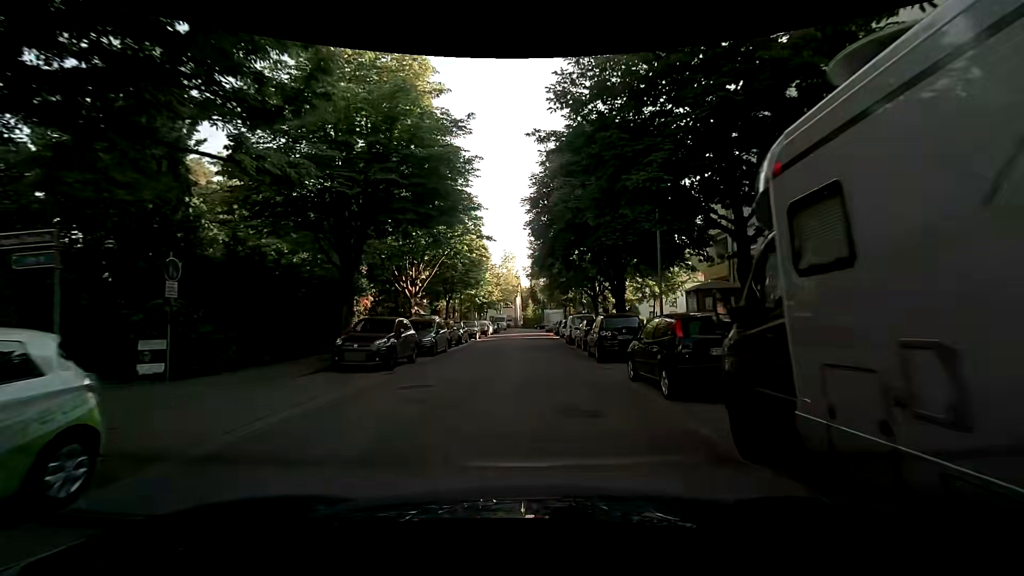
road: residential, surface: asphalt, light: Day
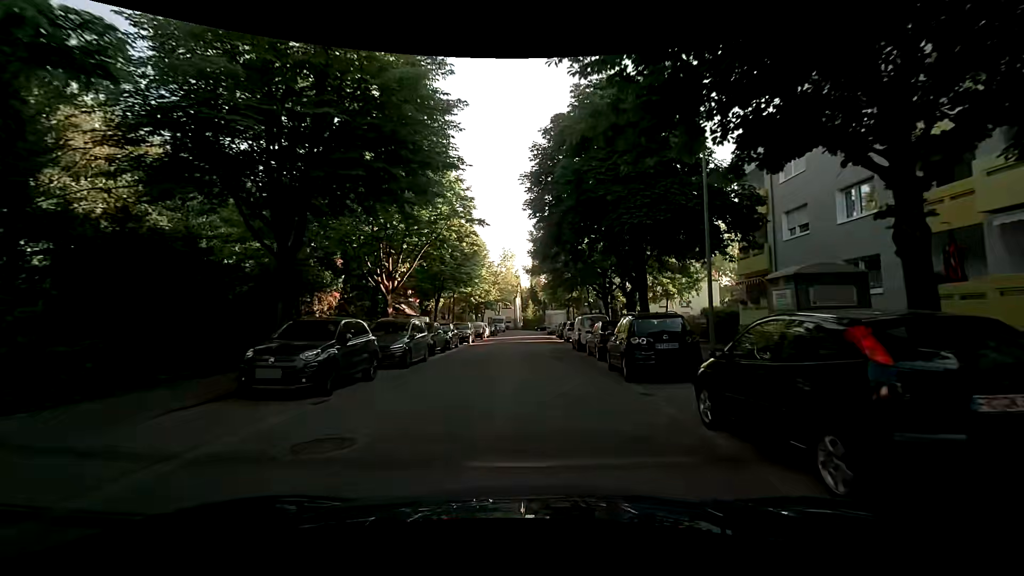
(0.0, +4.8) m; -2°
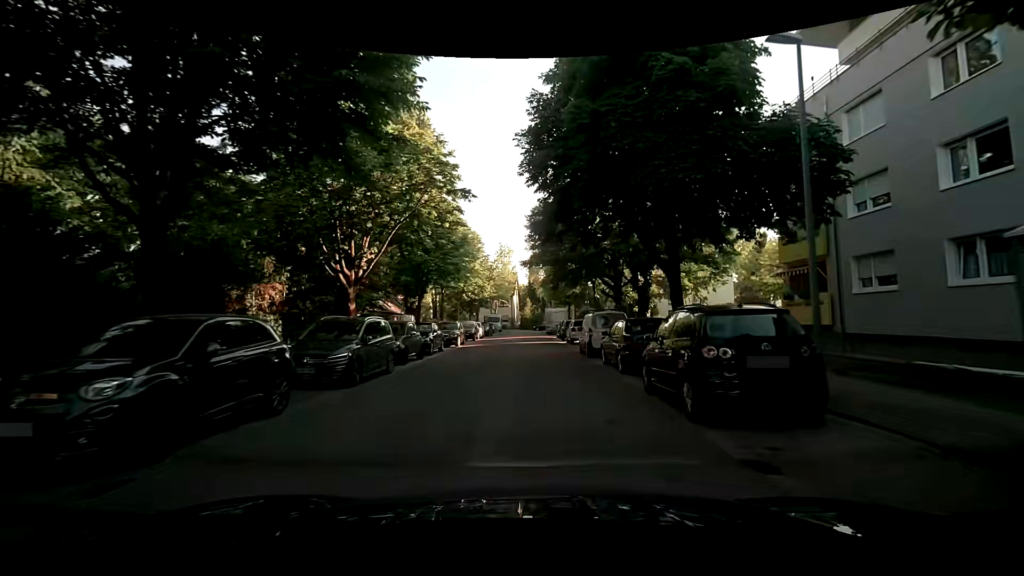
(+0.1, +4.8) m; +1°
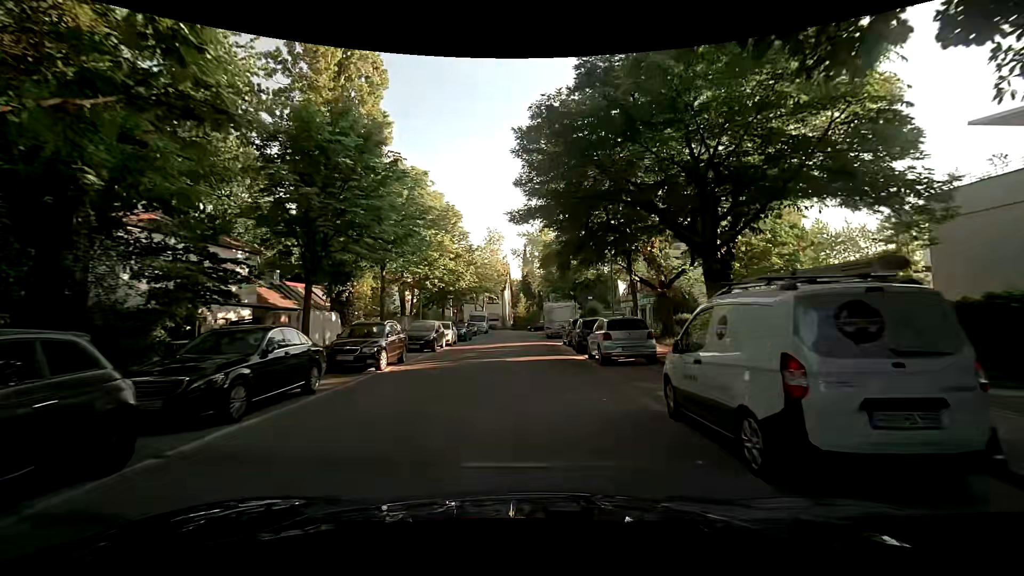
(+0.4, +14.4) m; +2°
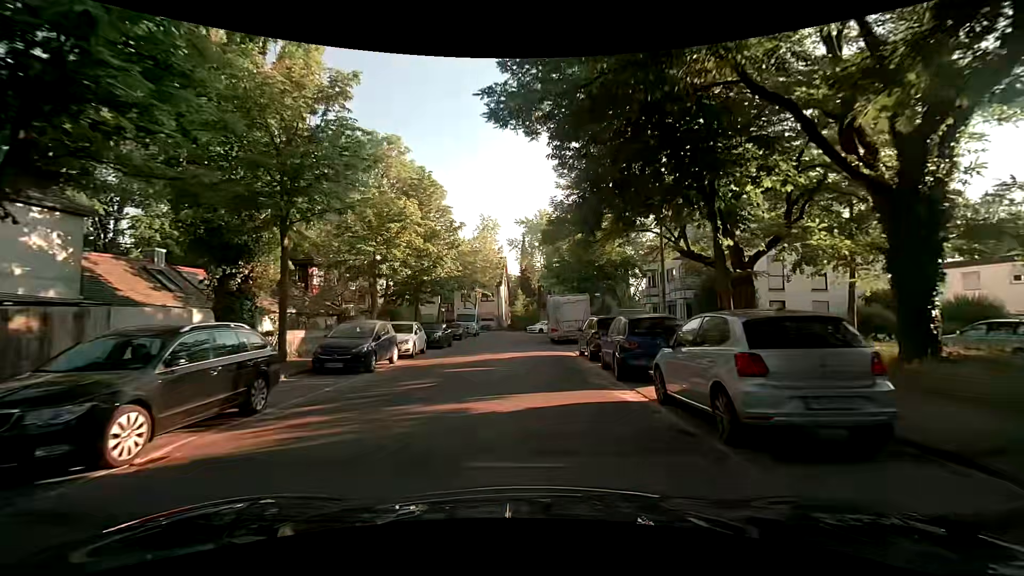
(0.0, +9.6) m; +1°
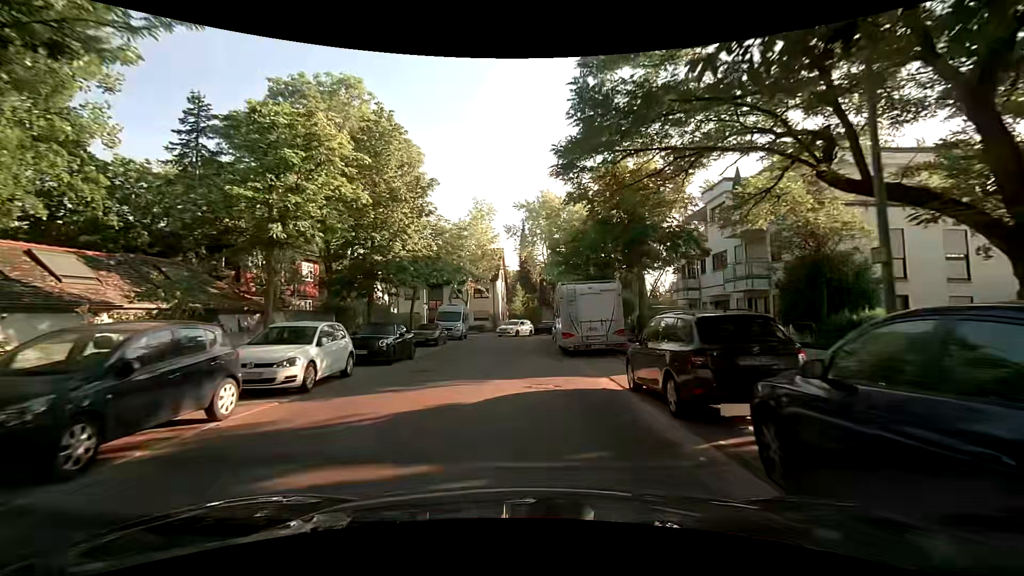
(-0.1, +9.6) m; -1°
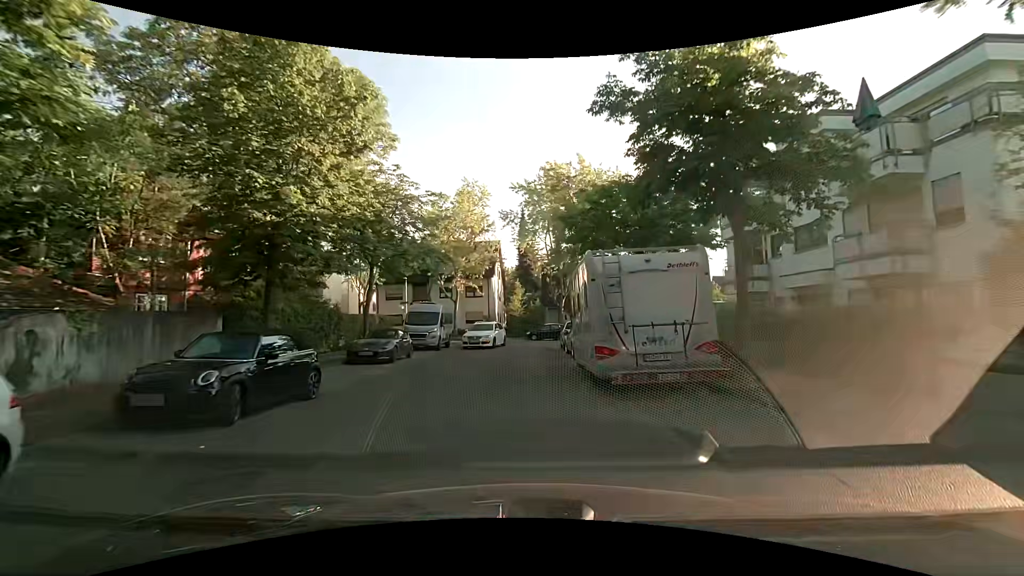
(+0.1, +8.9) m; +1°
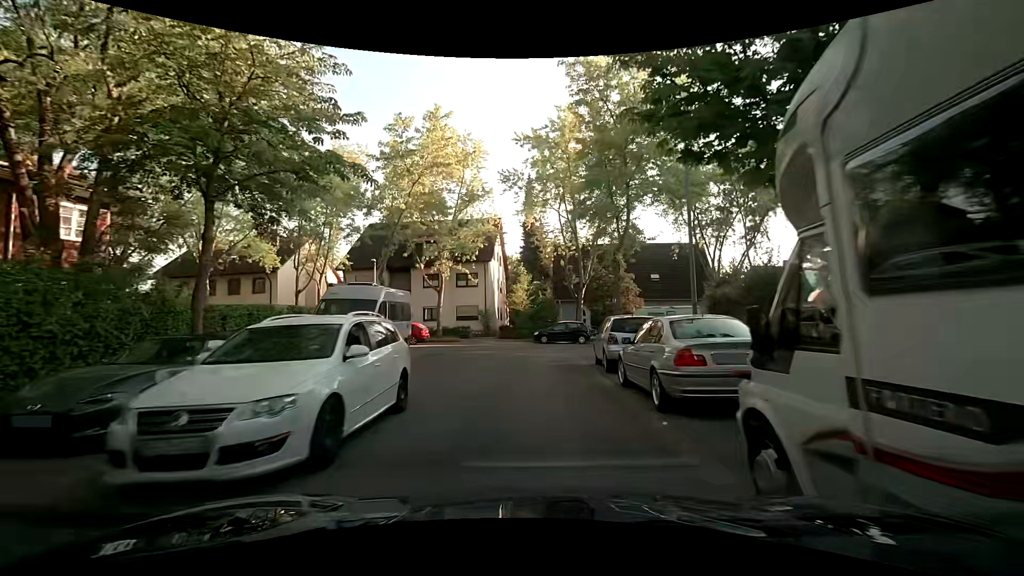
(-0.2, +12.0) m; -2°
(0, +10) (0, +20) (+5, +28) (+15, +31) (+25, +30) (+35, +30) (+45, +29) (+55, +28) (+65, +28) (+75, +27) m
